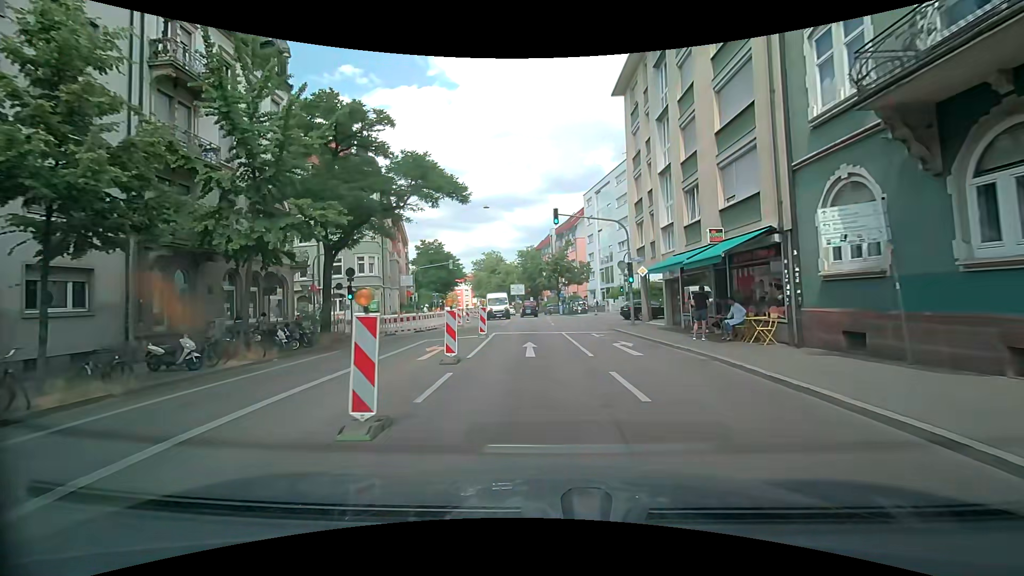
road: secondary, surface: asphalt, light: Day
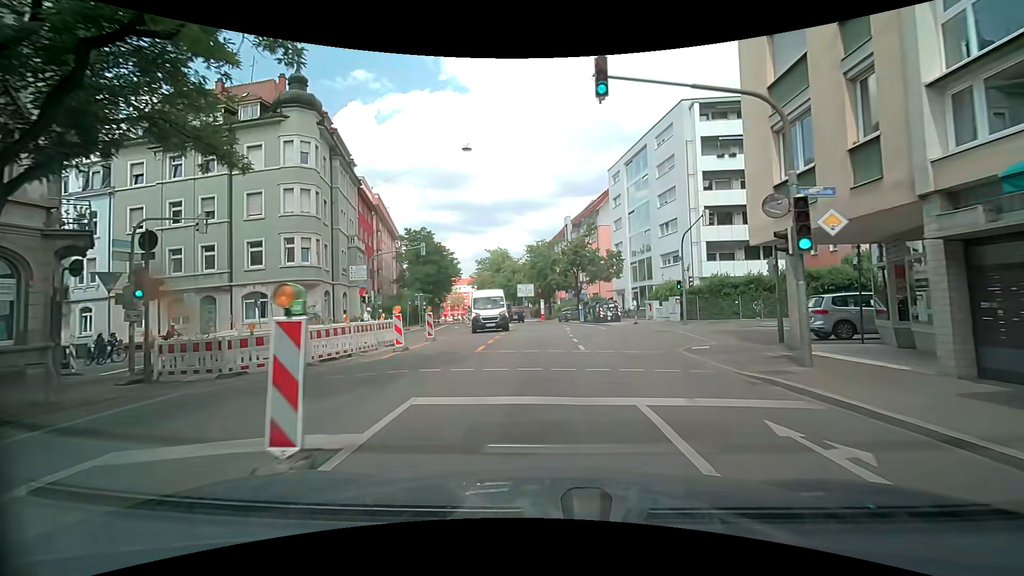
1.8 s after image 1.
(+0.2, +16.3) m; 0°
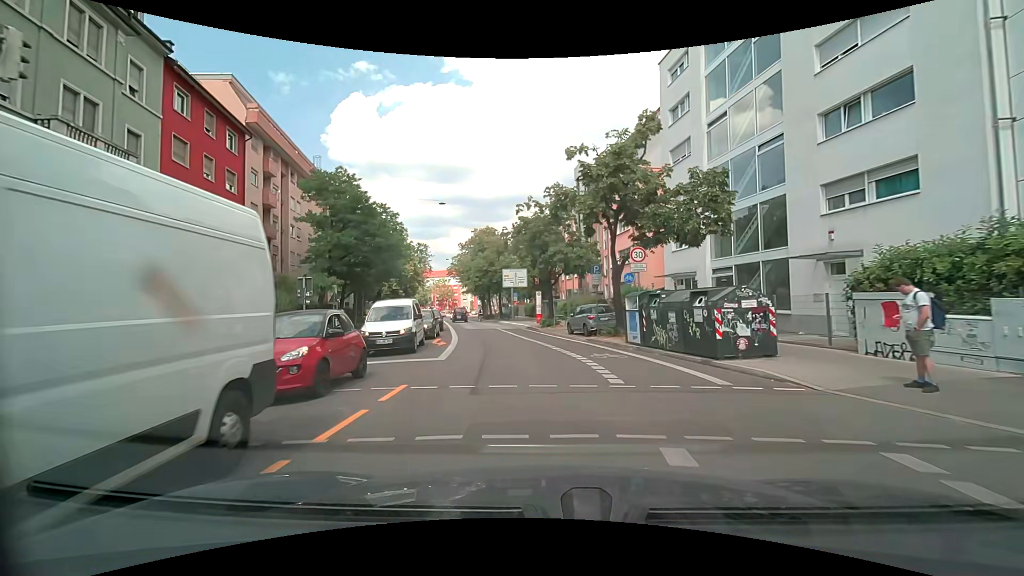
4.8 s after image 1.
(+0.4, +27.0) m; 0°
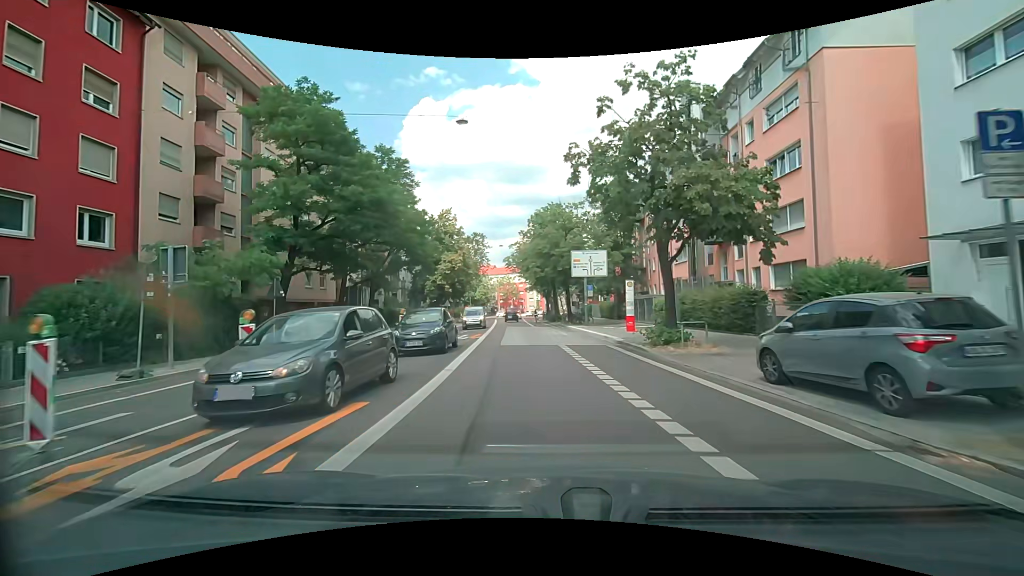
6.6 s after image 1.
(-1.1, +16.8) m; -7°
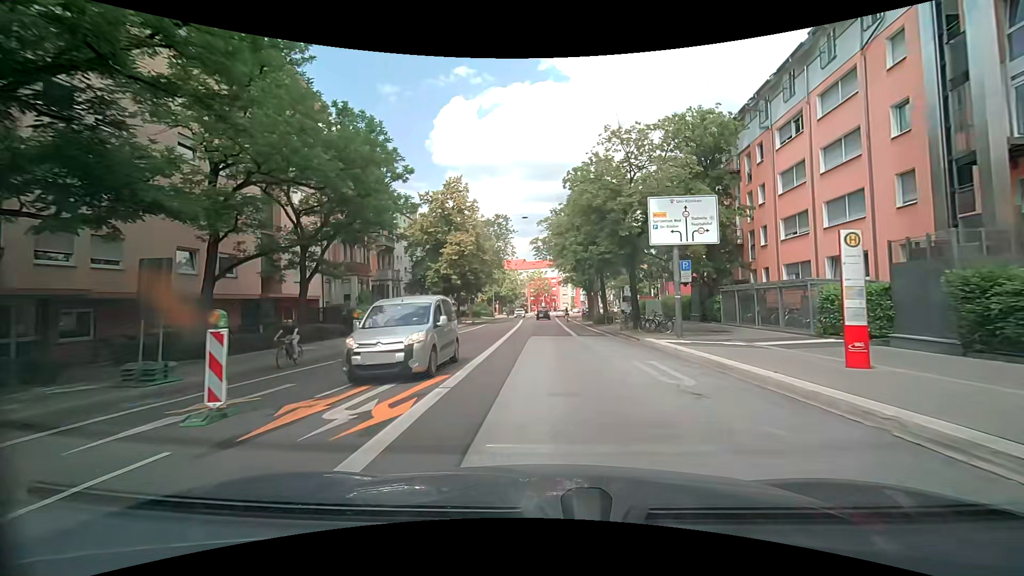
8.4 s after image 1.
(-0.9, +17.9) m; -5°
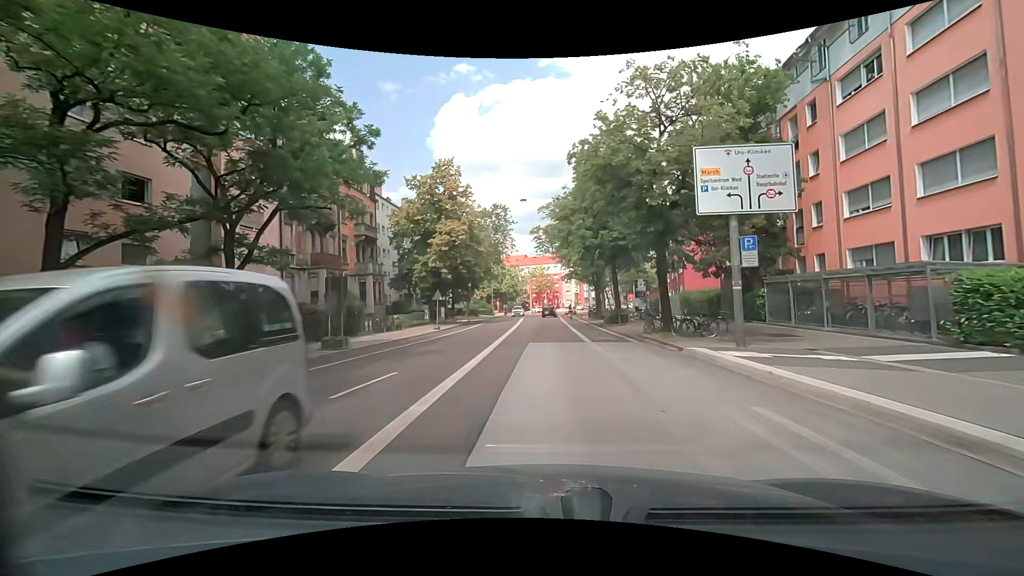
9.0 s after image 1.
(+0.1, +6.2) m; +1°
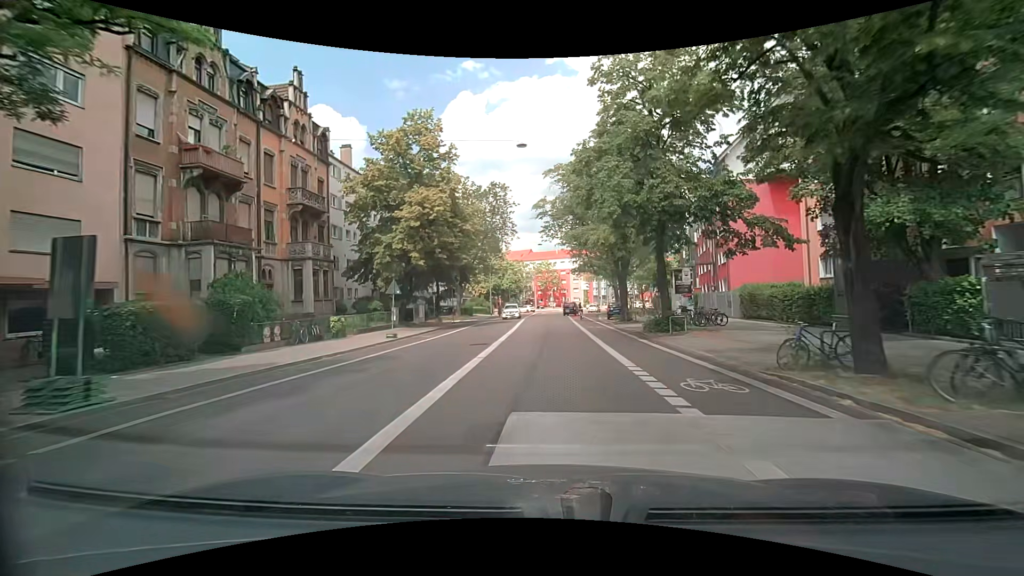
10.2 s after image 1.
(-0.2, +12.4) m; -1°
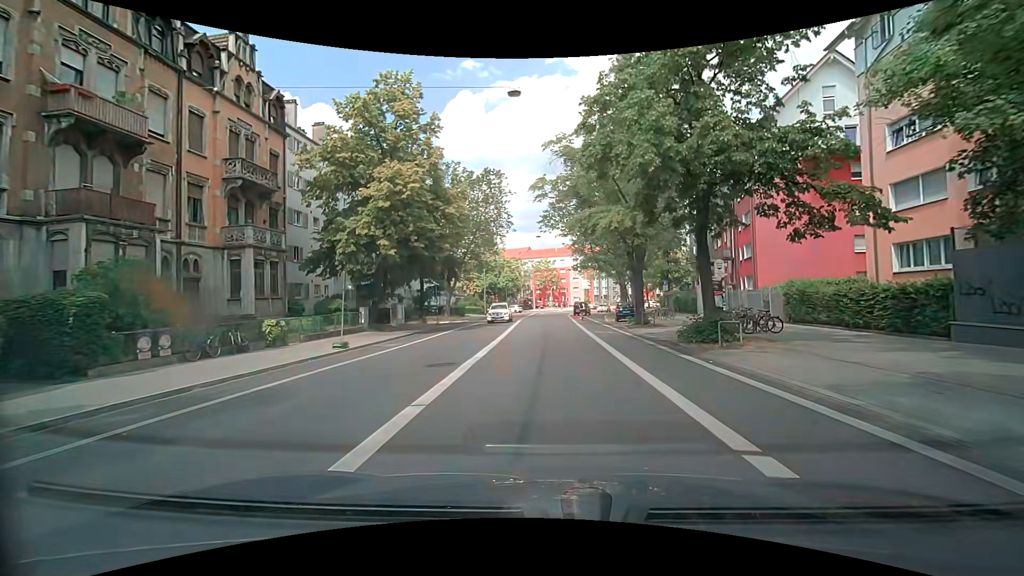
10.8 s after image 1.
(+0.1, +6.2) m; 0°
(0, +10) (0, +20) (0, +30) (0, +40) (0, +50) (0, +60) (+1, +70) (+1, +80) (+2, +90) (+5, +100) m
